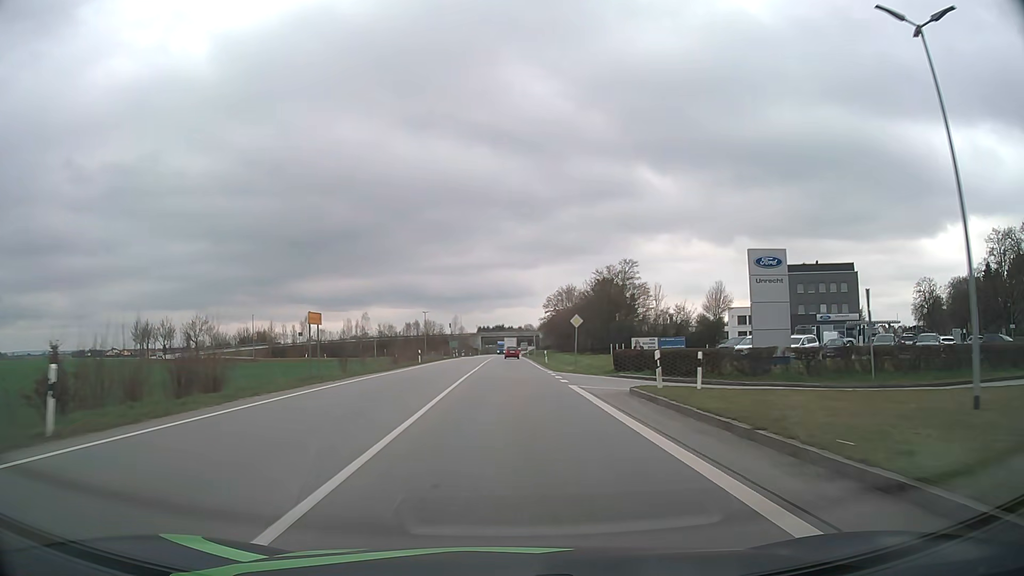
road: primary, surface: asphalt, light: Day
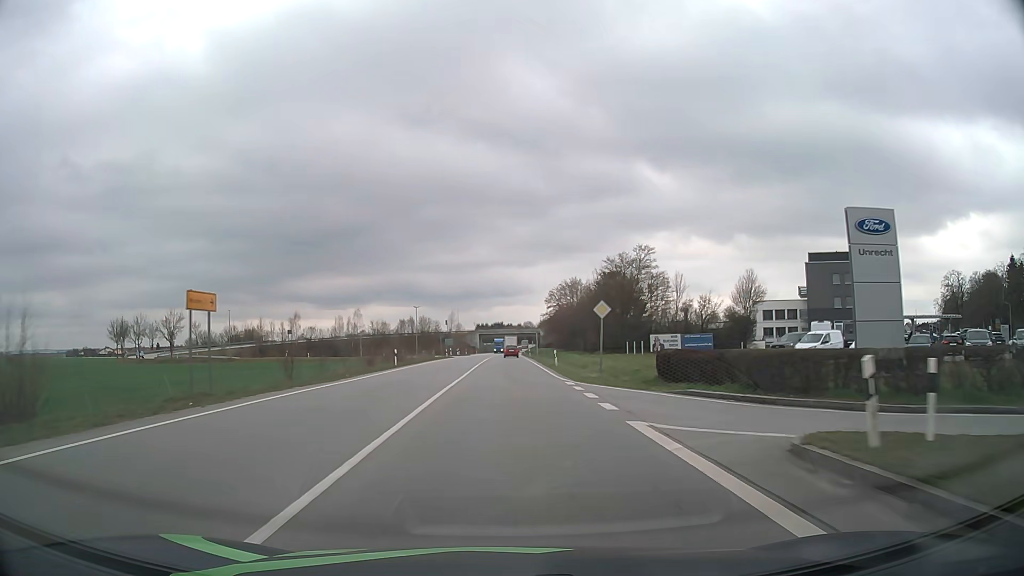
(0.0, +11.2) m; 0°
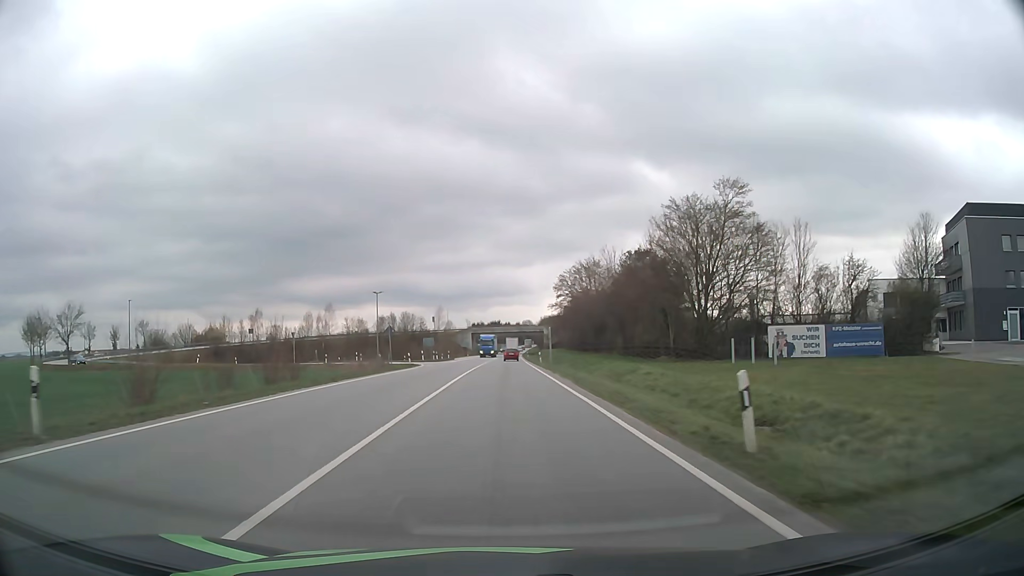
(+0.1, +33.4) m; 0°
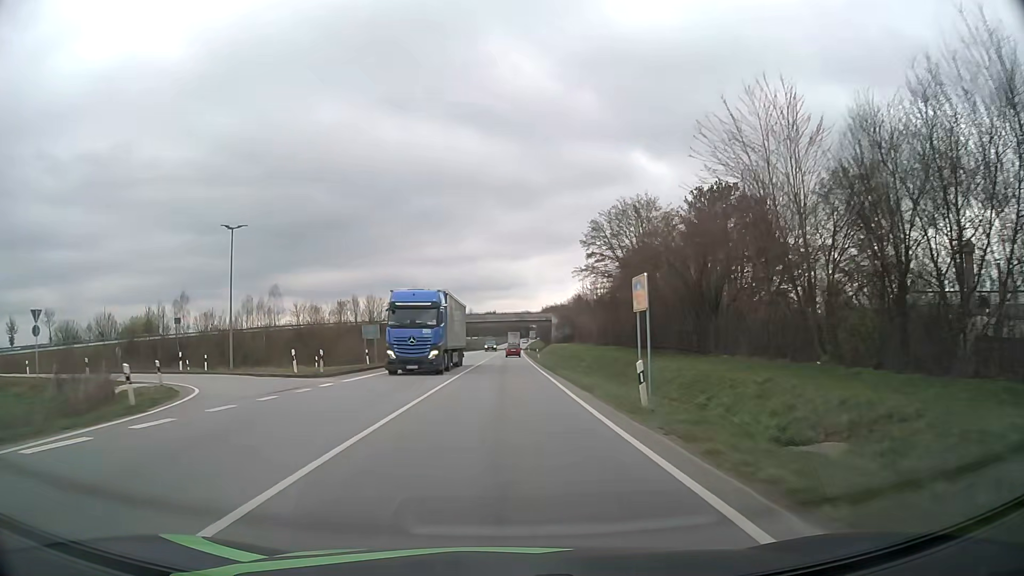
(+0.1, +44.3) m; 0°
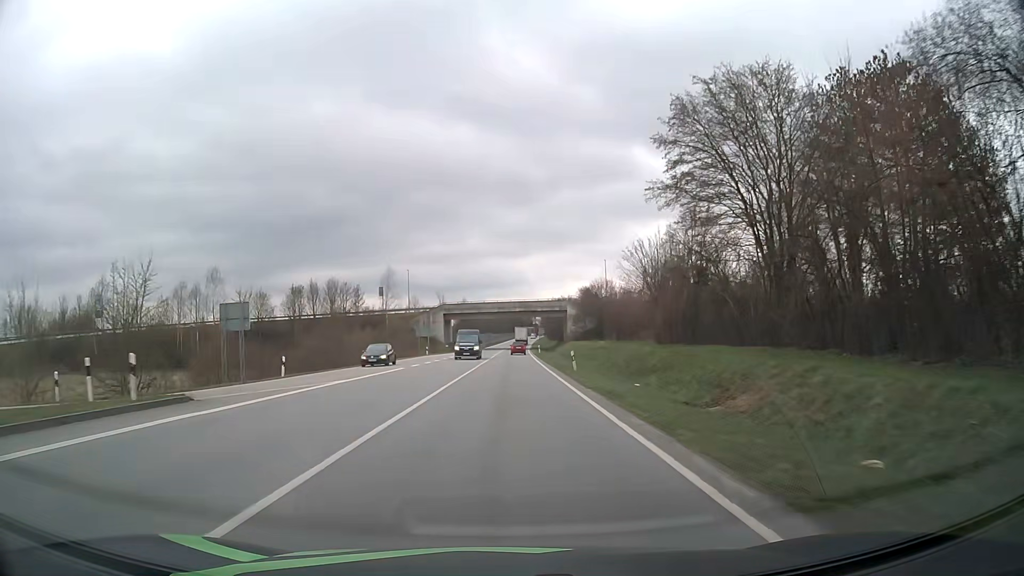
(+0.1, +33.4) m; 0°
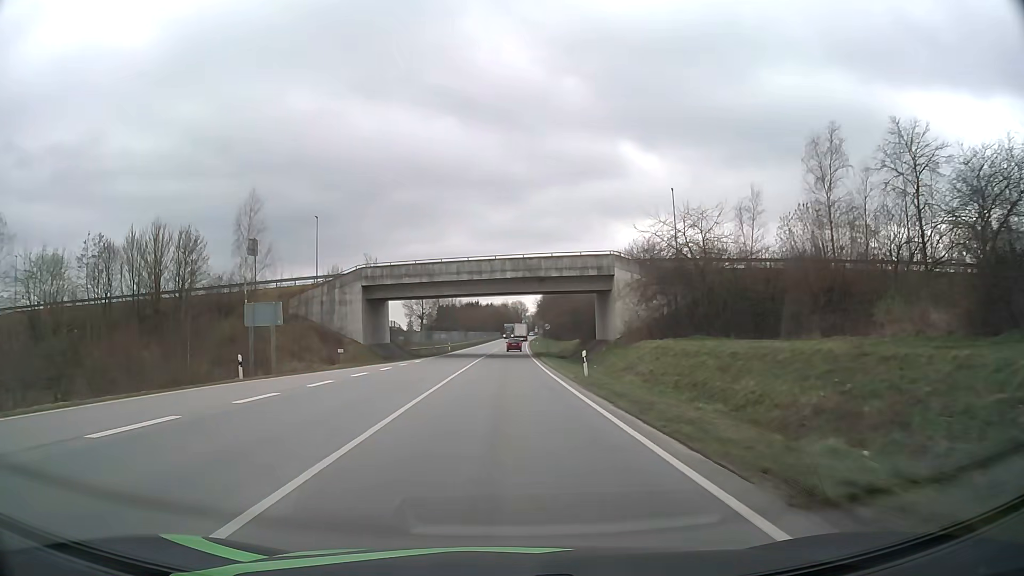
(+0.6, +56.2) m; +1°
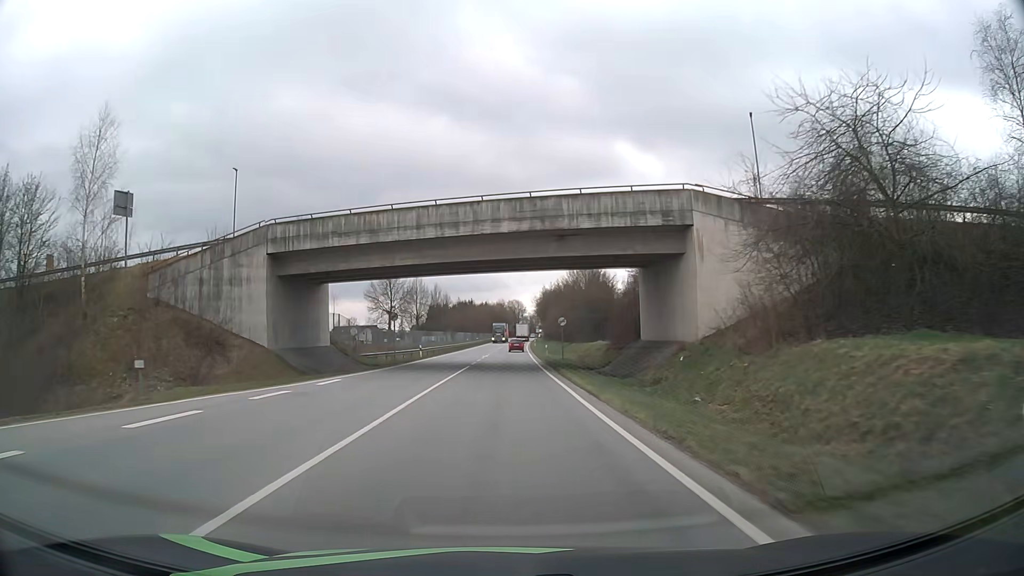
(0.0, +22.6) m; 0°
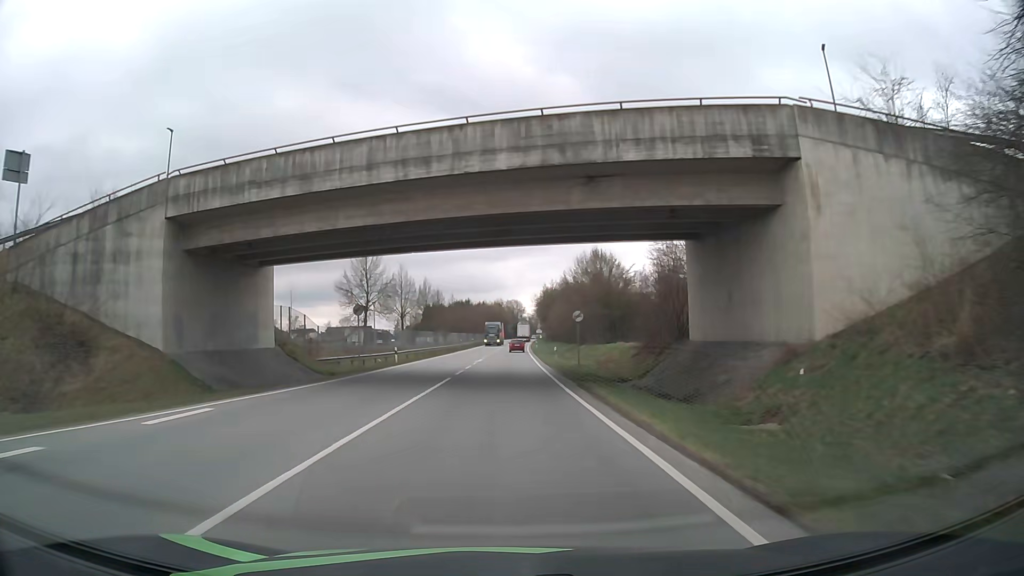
(0.0, +11.3) m; 0°
(0, +10) (0, +20) (0, +30) (0, +40) (0, +50) (0, +60) (0, +70) (+1, +80) (+1, +90) (+1, +100) m
